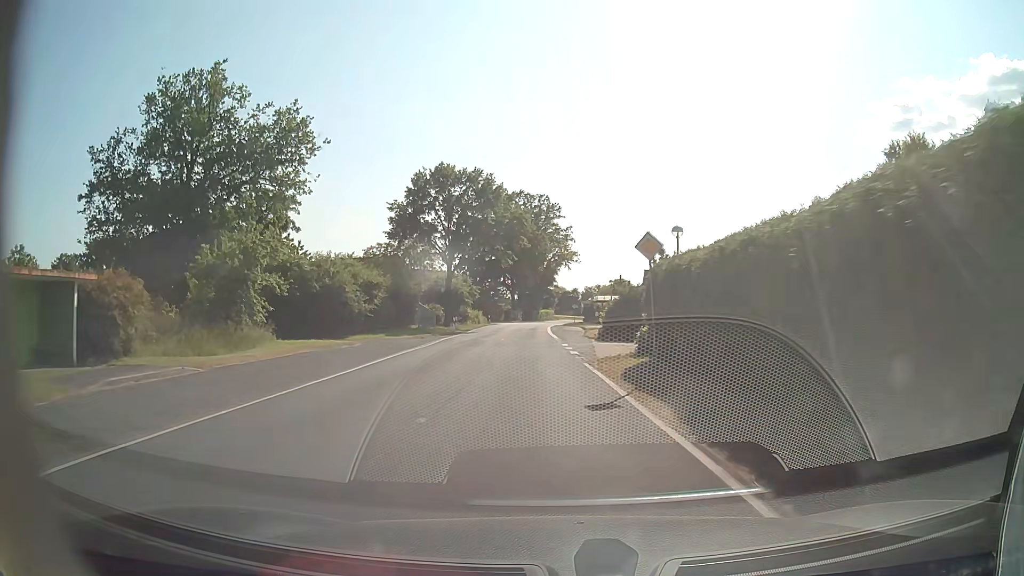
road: tertiary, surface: asphalt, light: Day
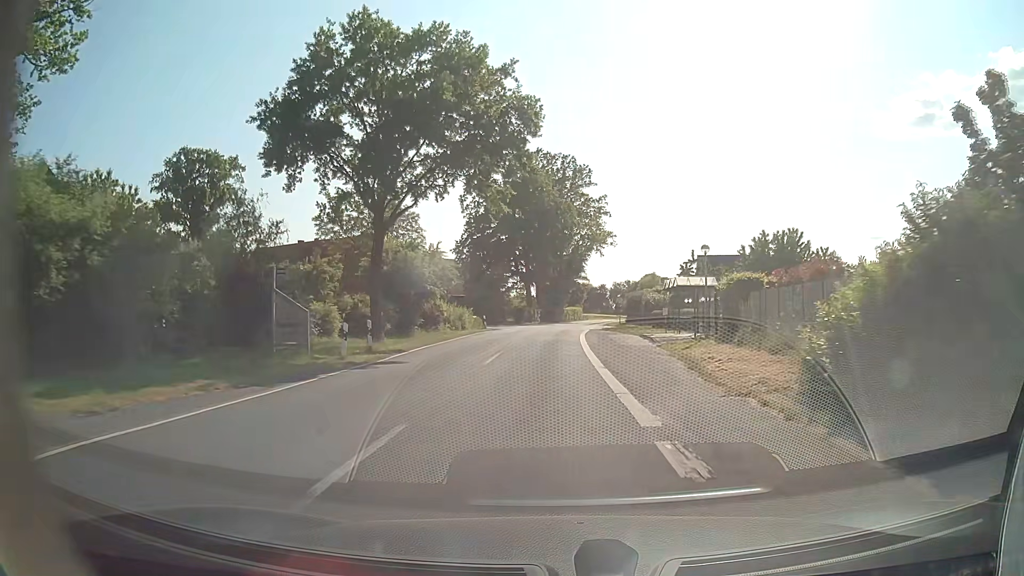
(-0.7, +29.1) m; -2°
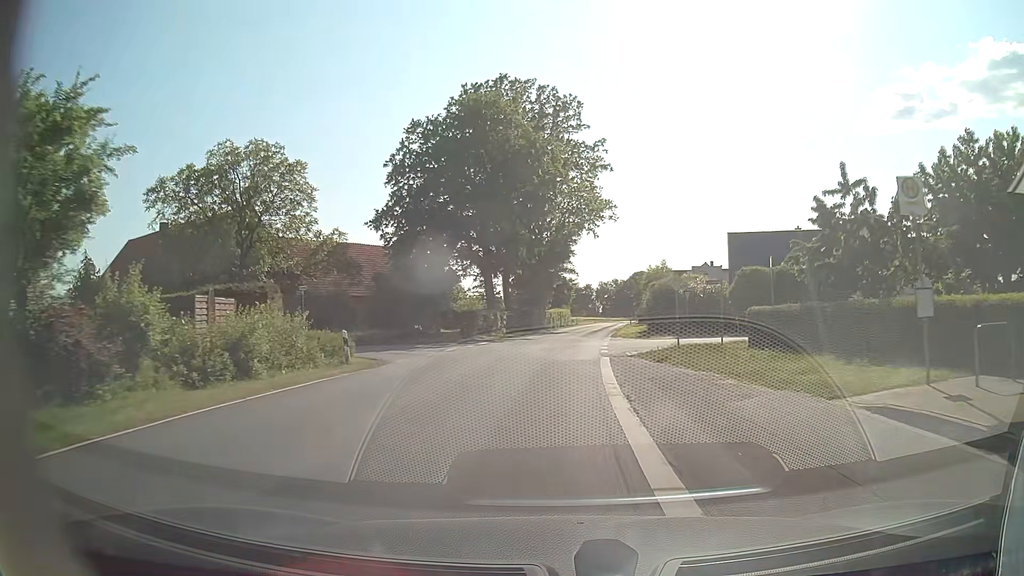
(+0.3, +29.5) m; +1°
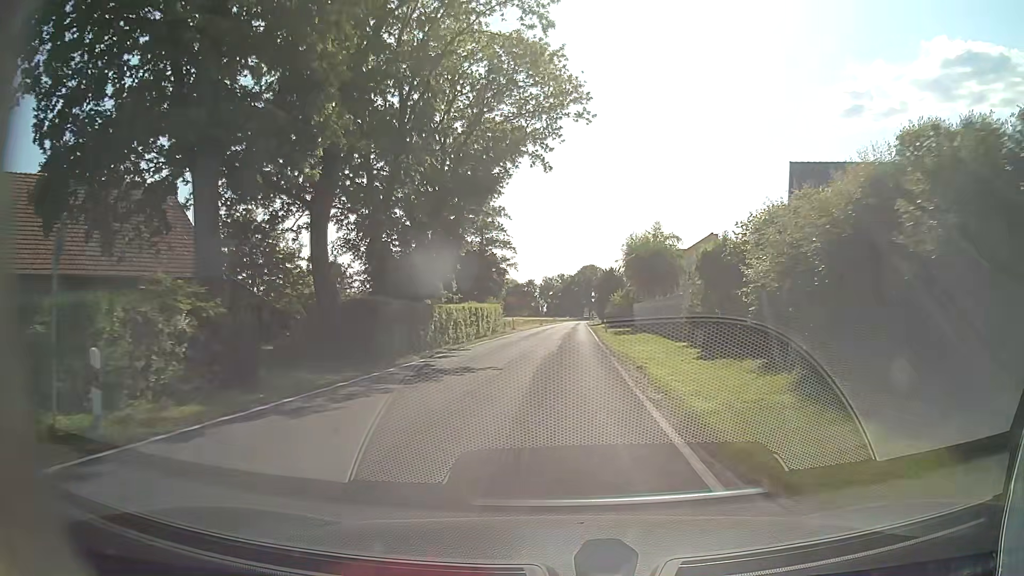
(+1.4, +36.7) m; +5°
(0, +10) (0, +20) (+1, +30) (+1, +40) (+1, +50) (+2, +60) (+2, +70) (+2, +80) (+3, +90) (+3, +100) m
